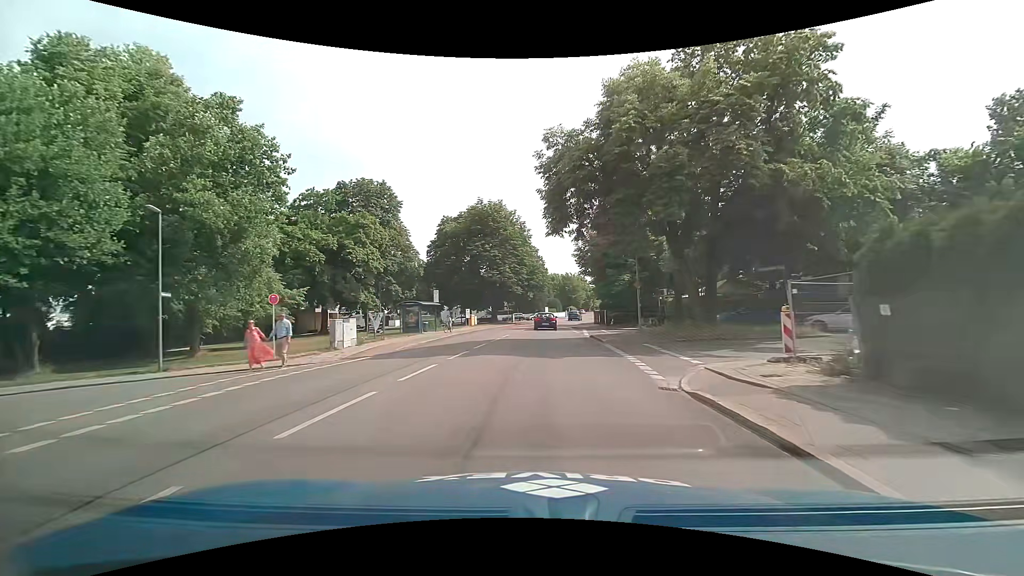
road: secondary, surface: asphalt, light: Day
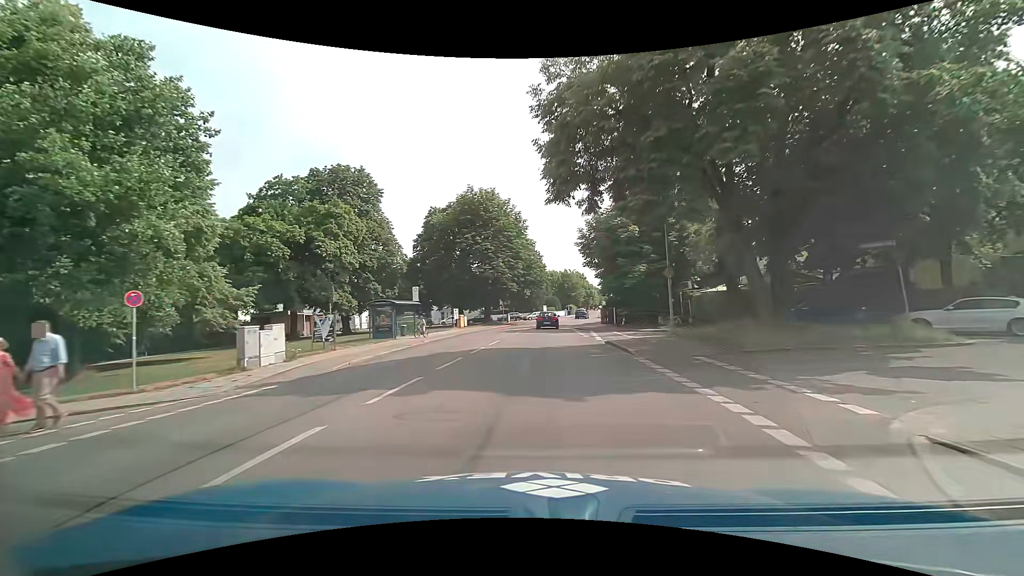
(0.0, +7.0) m; 0°
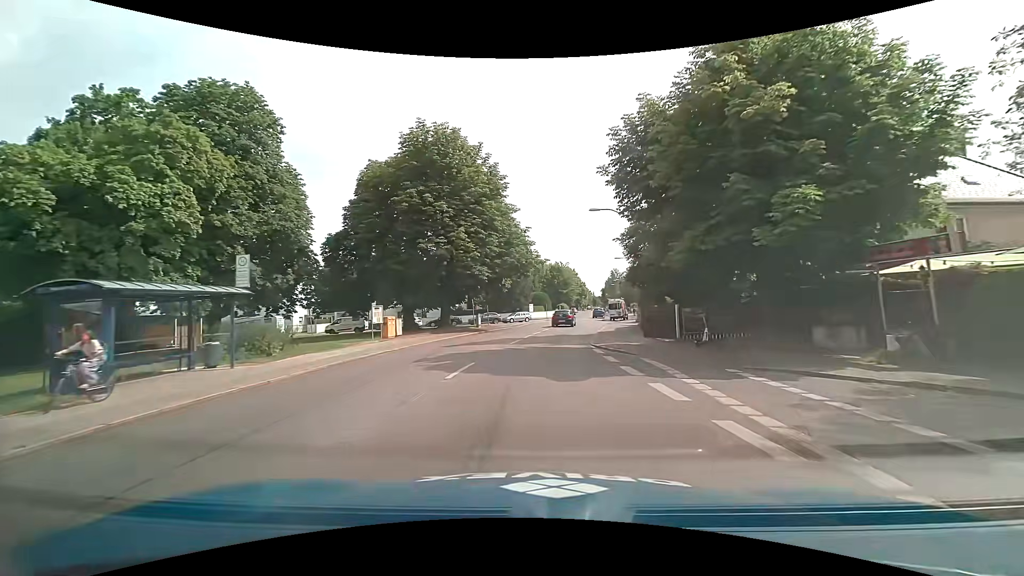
(+0.2, +21.7) m; +2°
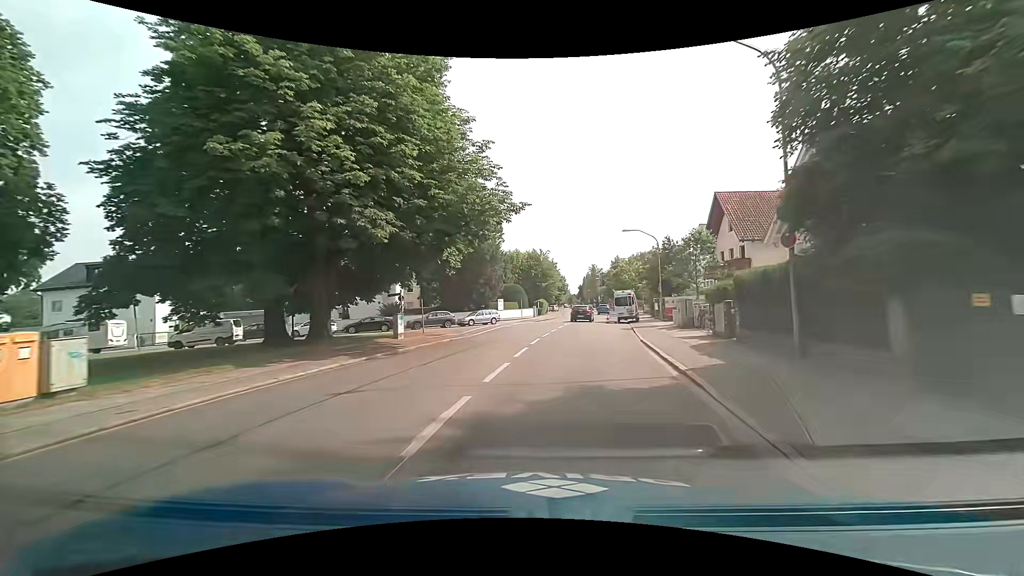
(+0.3, +21.1) m; +4°
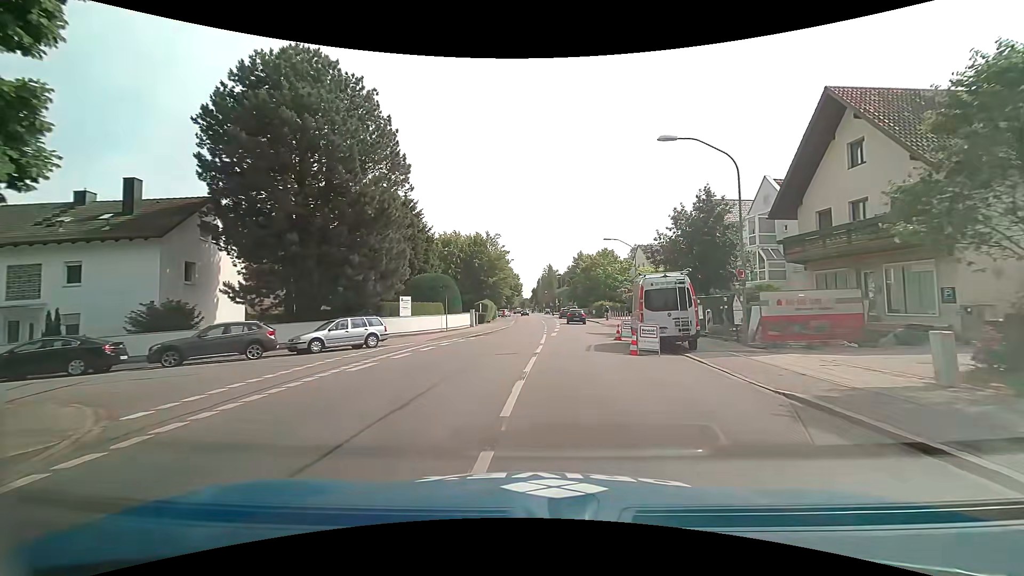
(+0.8, +25.0) m; +5°
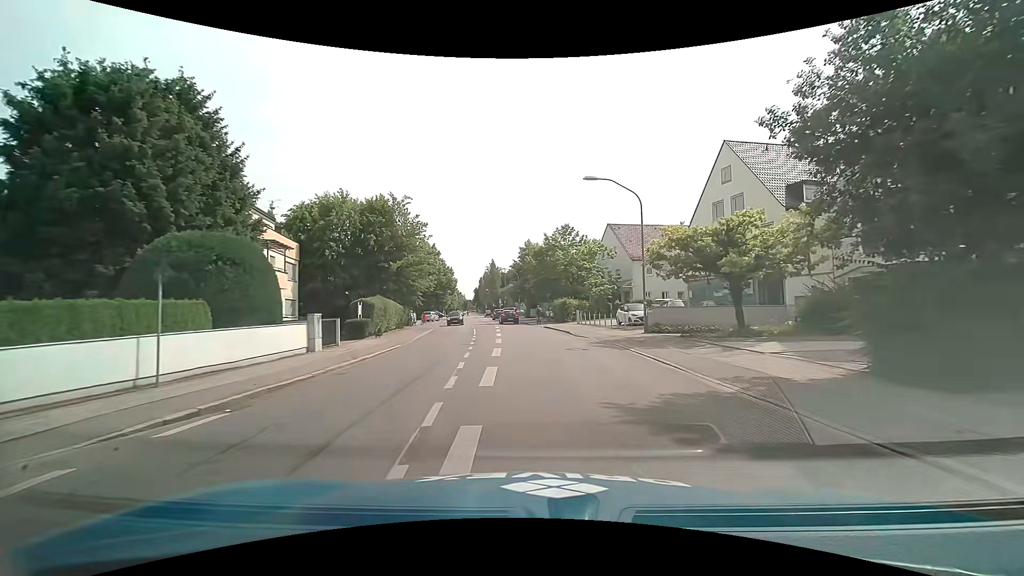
(+1.0, +22.9) m; +6°
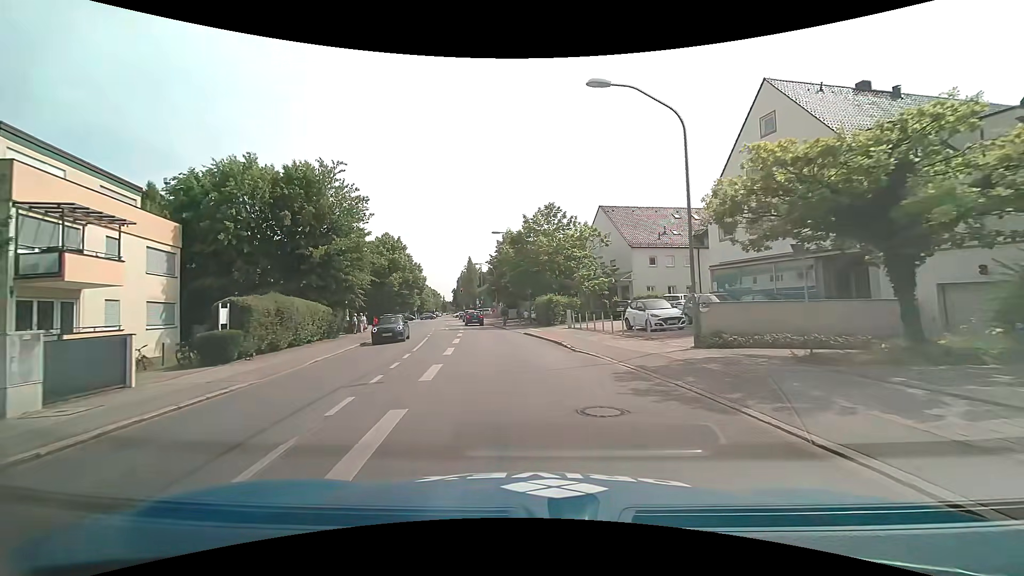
(+0.3, +10.8) m; +2°
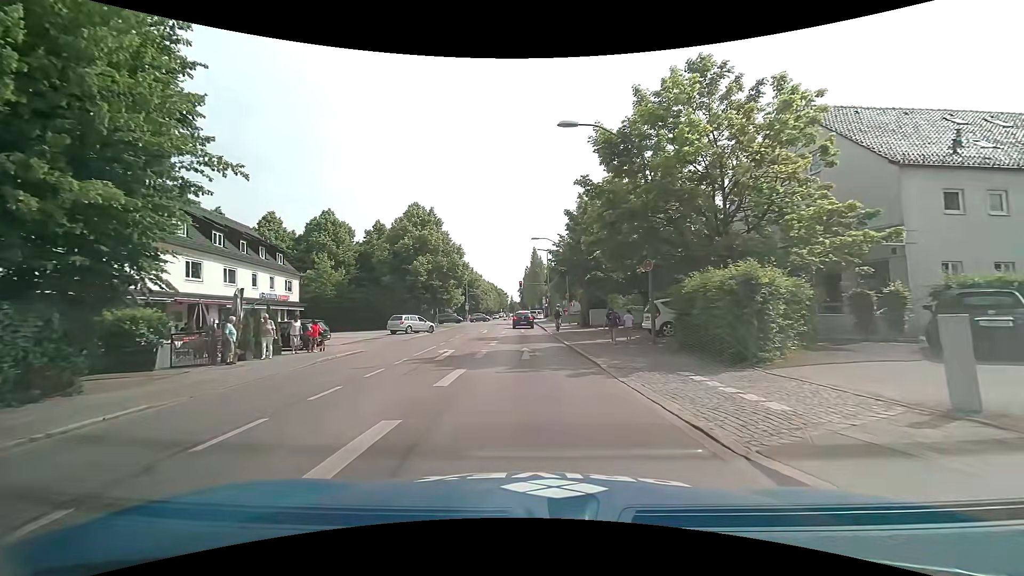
(-1.4, +24.8) m; -7°
(0, +10) (0, +20) (-1, +30) (-1, +40) (-1, +50) (-1, +60) (-2, +70) (-2, +80) (-2, +90) (-3, +100) m
